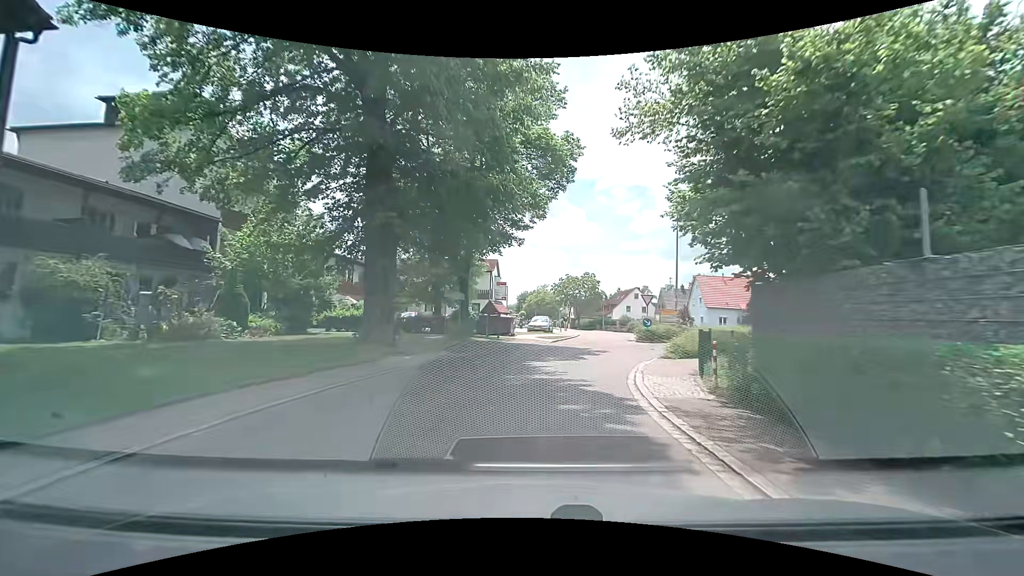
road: tertiary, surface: asphalt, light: Day
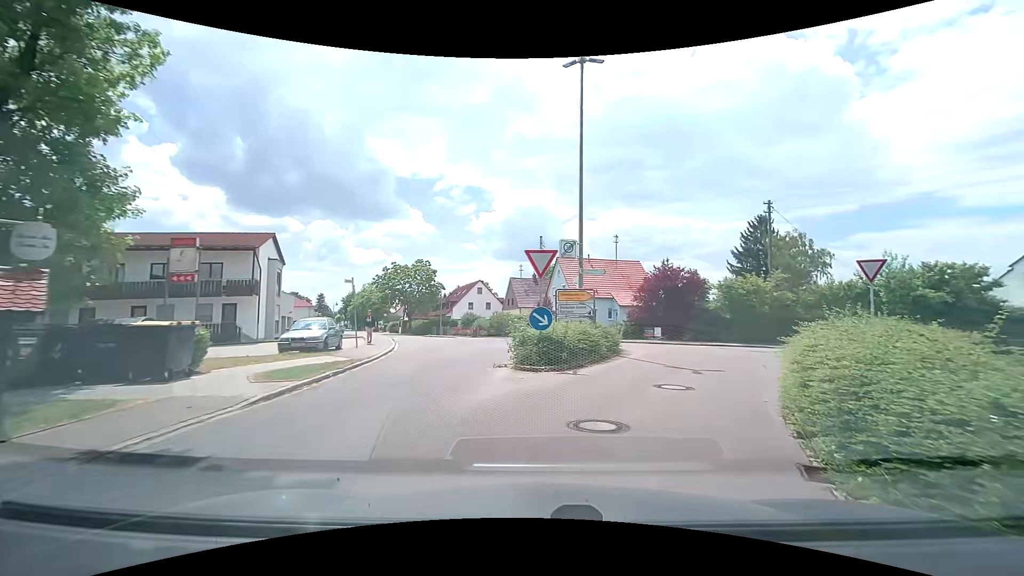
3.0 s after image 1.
(+2.3, +19.3) m; +19°
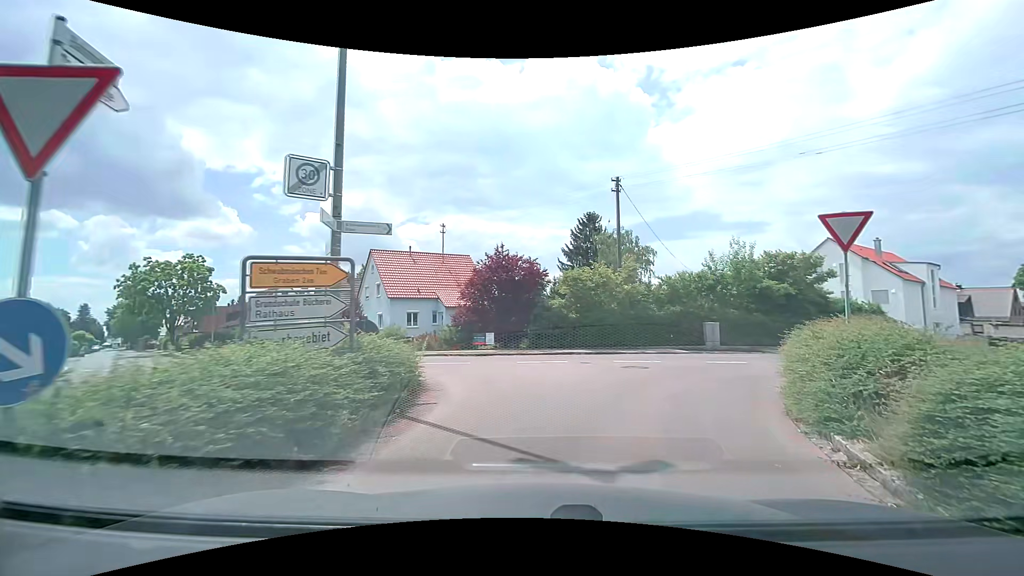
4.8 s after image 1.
(+1.4, +8.9) m; +20°
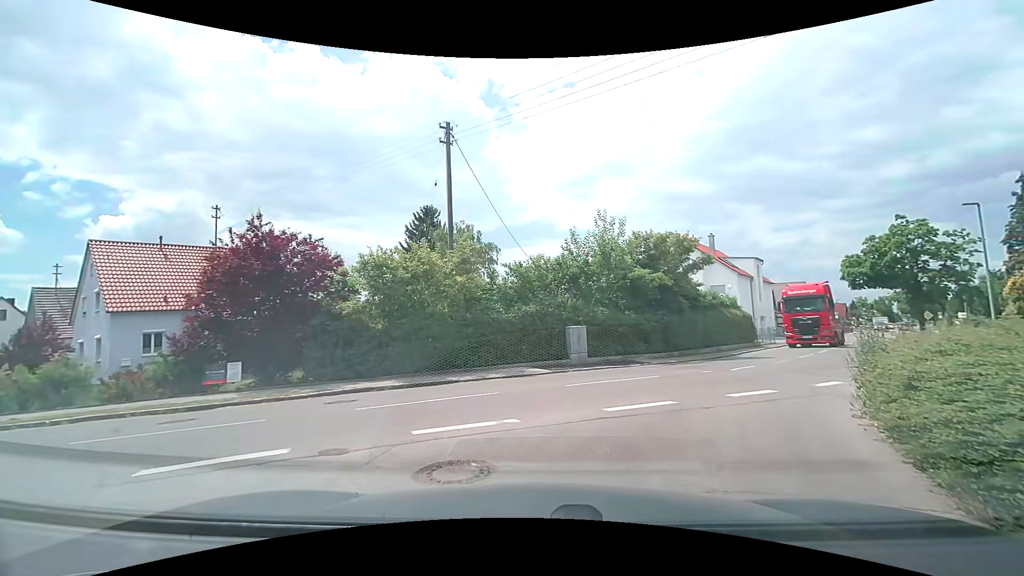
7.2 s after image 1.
(+1.2, +9.2) m; +15°
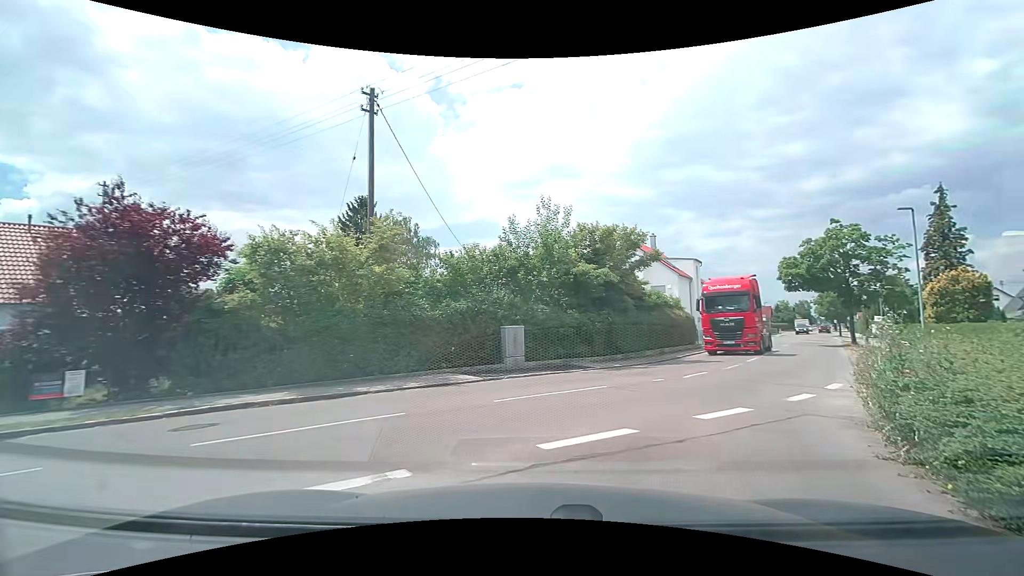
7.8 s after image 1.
(+0.1, +2.5) m; +7°
(+3, +9) (+8, +18) (+13, +27) (+18, +35) (+23, +44) (+28, +53) (+33, +61) (+38, +70) (+43, +78) (+48, +87) m
